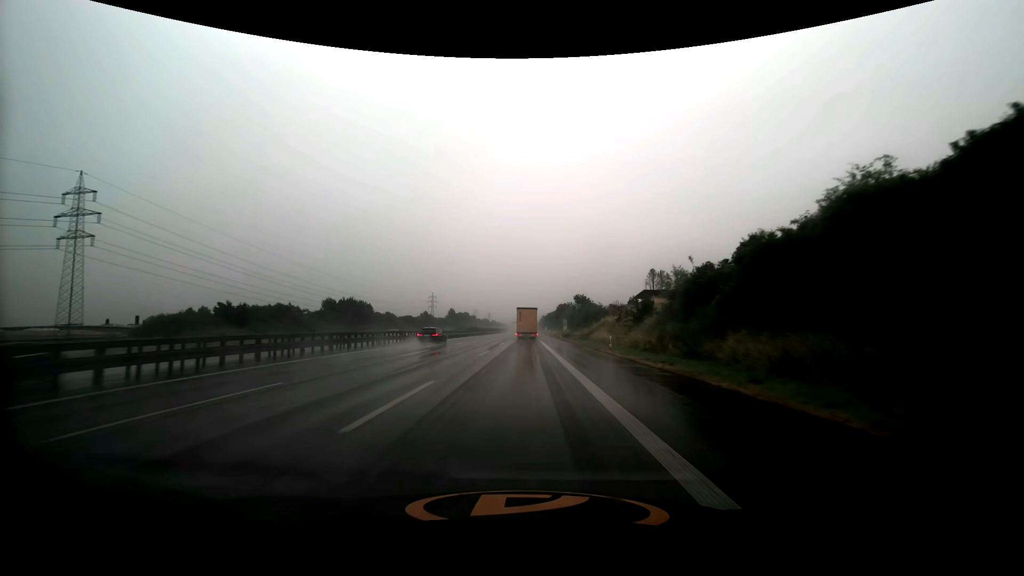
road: motorway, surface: asphalt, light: Day
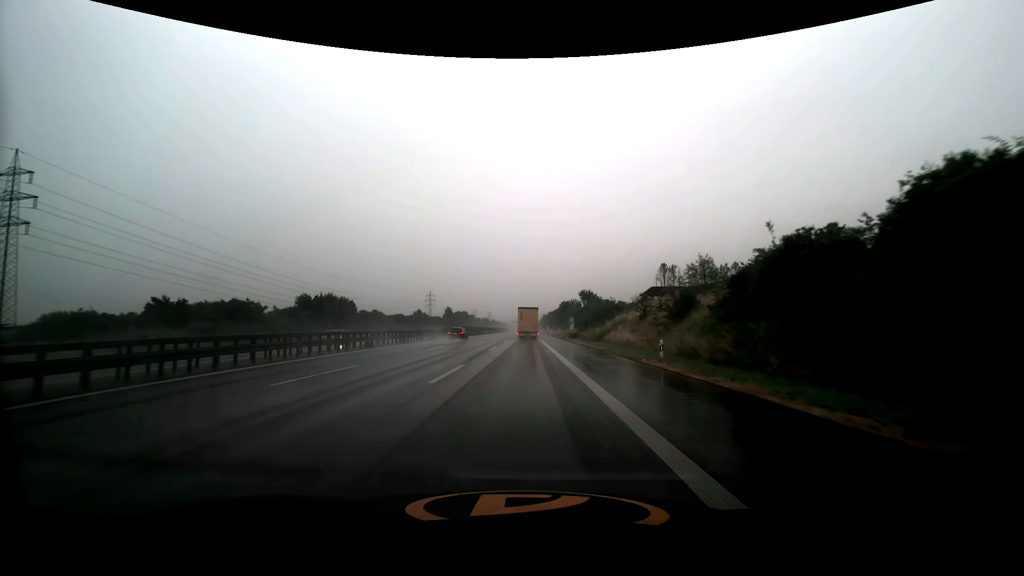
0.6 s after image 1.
(0.0, +12.6) m; 0°
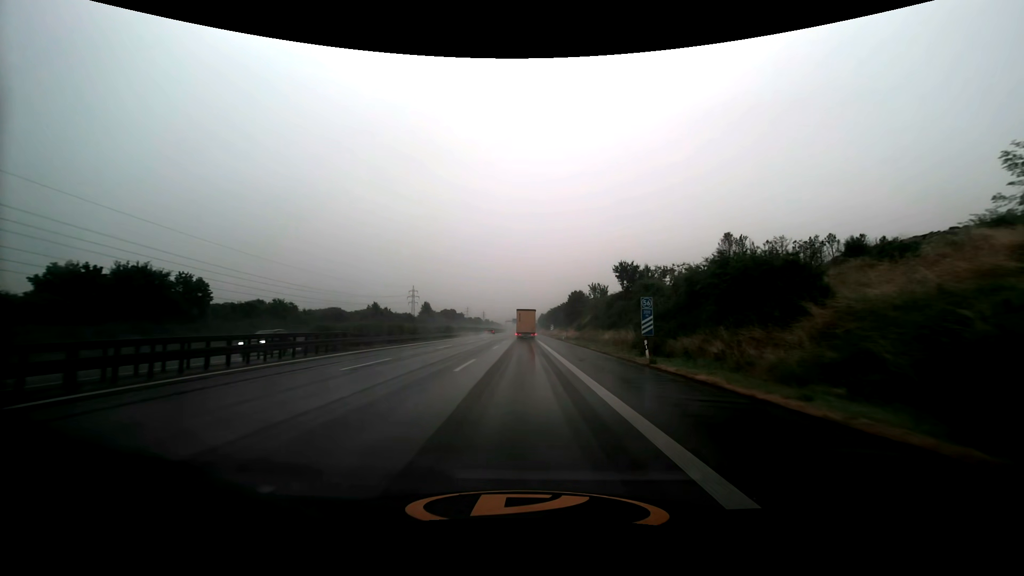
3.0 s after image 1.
(+0.1, +50.1) m; 0°
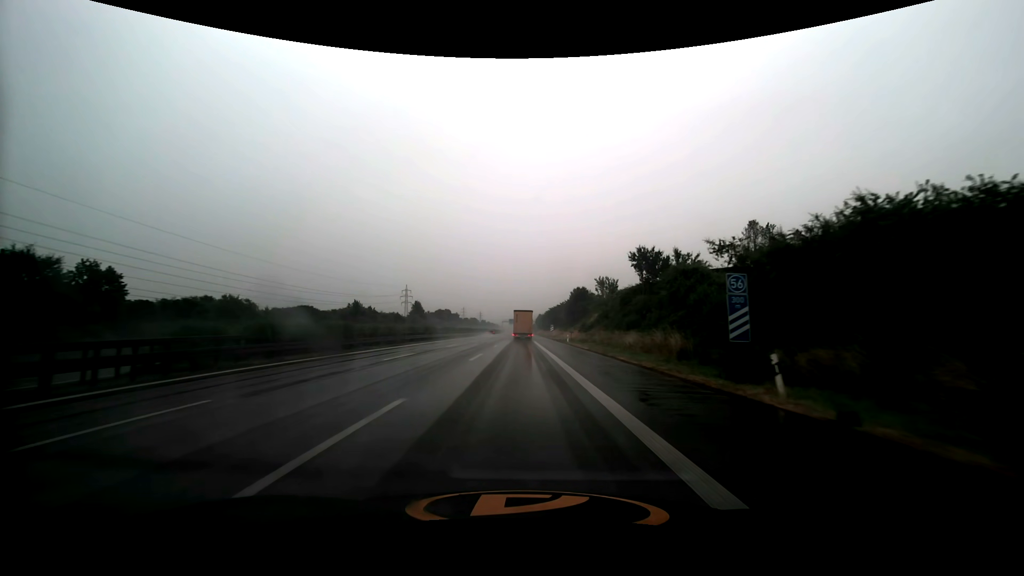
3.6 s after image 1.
(0.0, +12.6) m; 0°
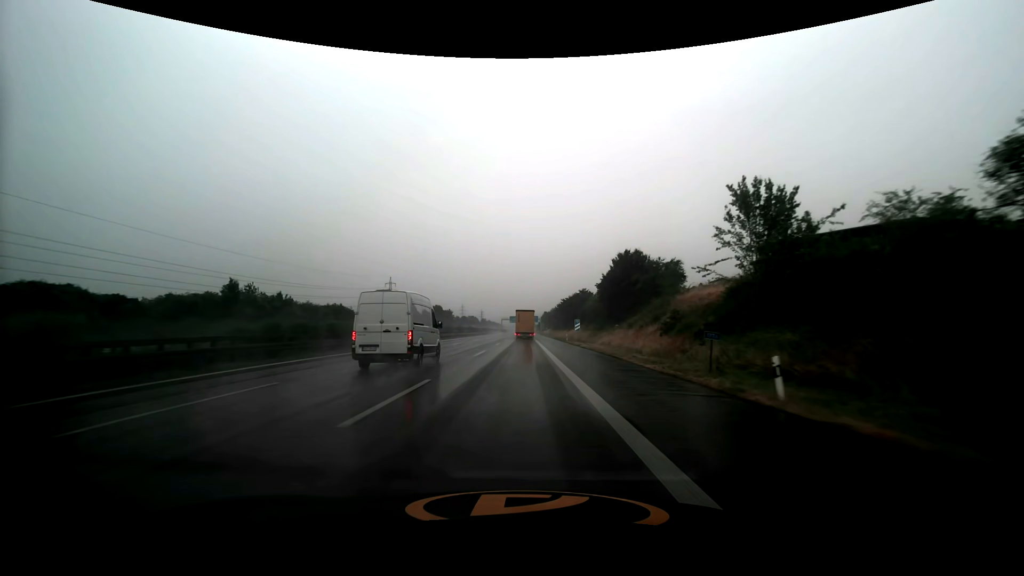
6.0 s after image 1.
(-0.1, +51.4) m; 0°
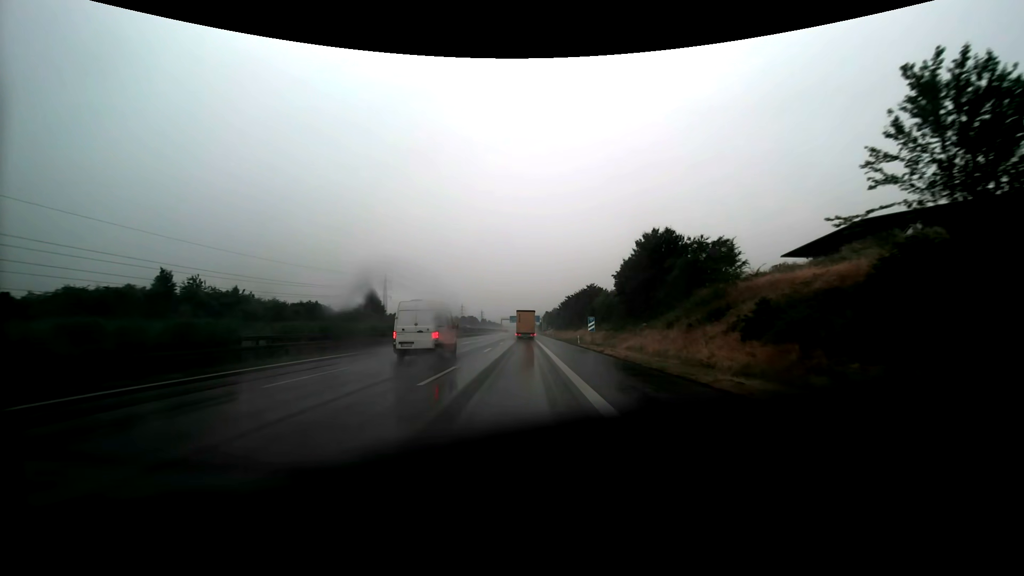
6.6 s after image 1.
(0.0, +13.0) m; 0°
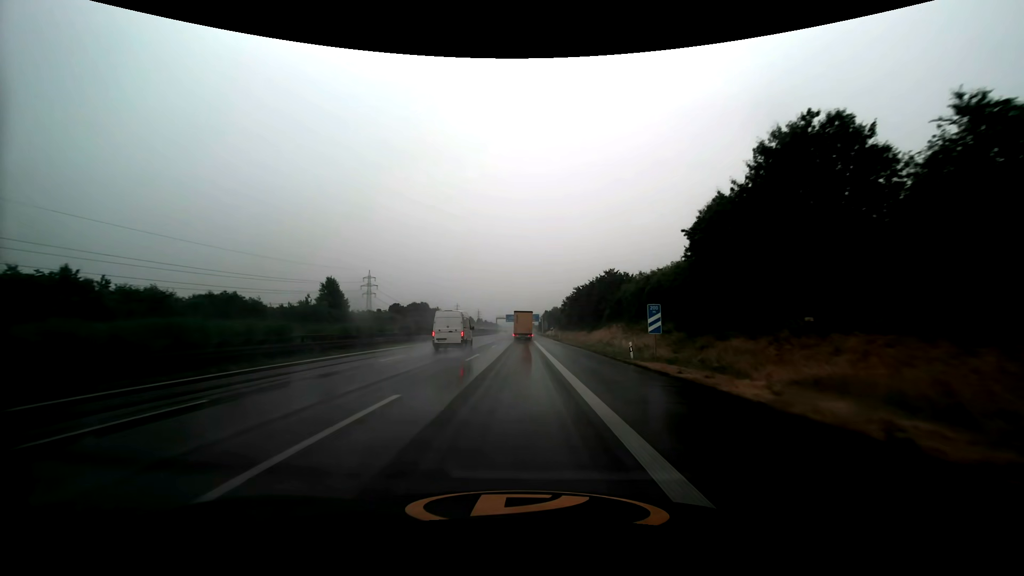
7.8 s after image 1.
(0.0, +26.1) m; 0°
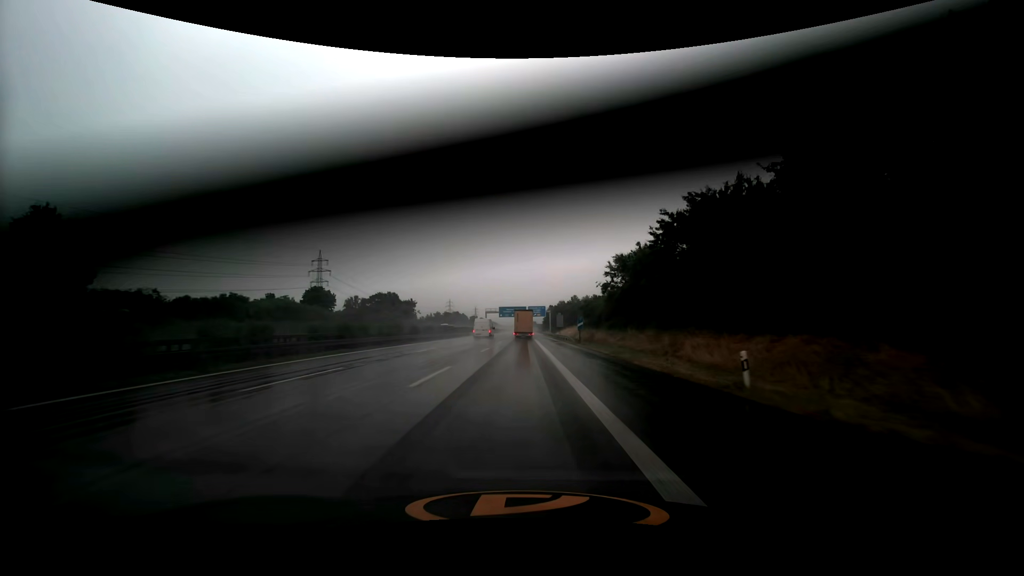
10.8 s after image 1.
(-0.2, +65.0) m; 0°
(0, +10) (0, +20) (0, +30) (0, +40) (0, +50) (0, +60) (0, +70) (0, +80) (0, +90) (0, +100) m
